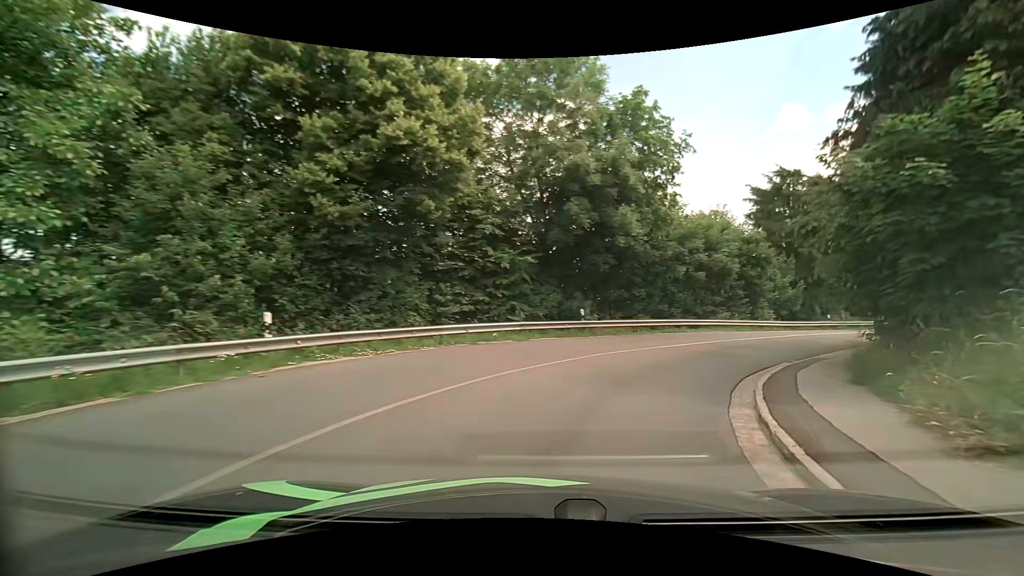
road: tertiary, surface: asphalt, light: Day
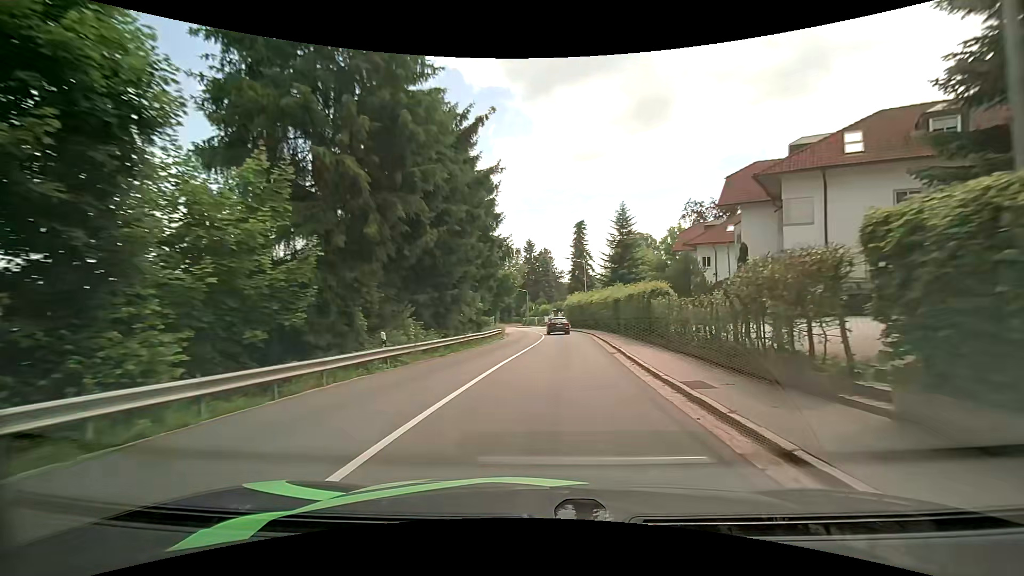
(+13.8, +26.9) m; +45°
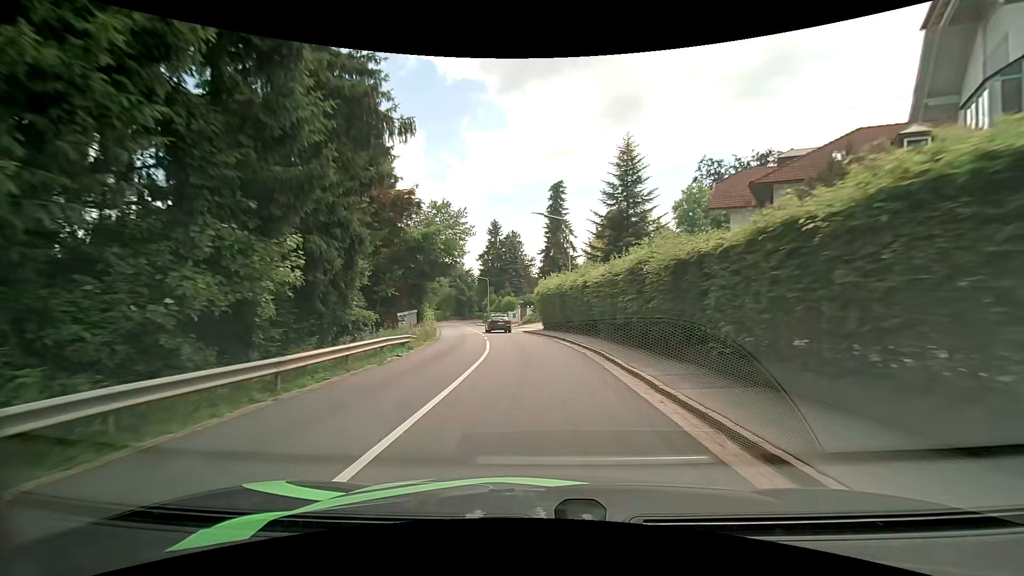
(+1.2, +21.9) m; +4°
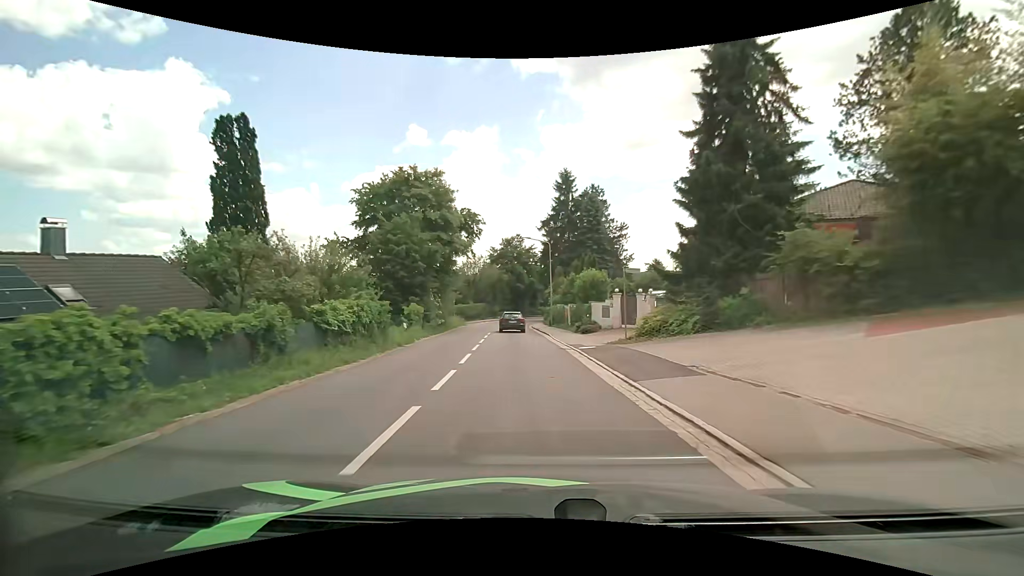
(-2.4, +37.1) m; -8°
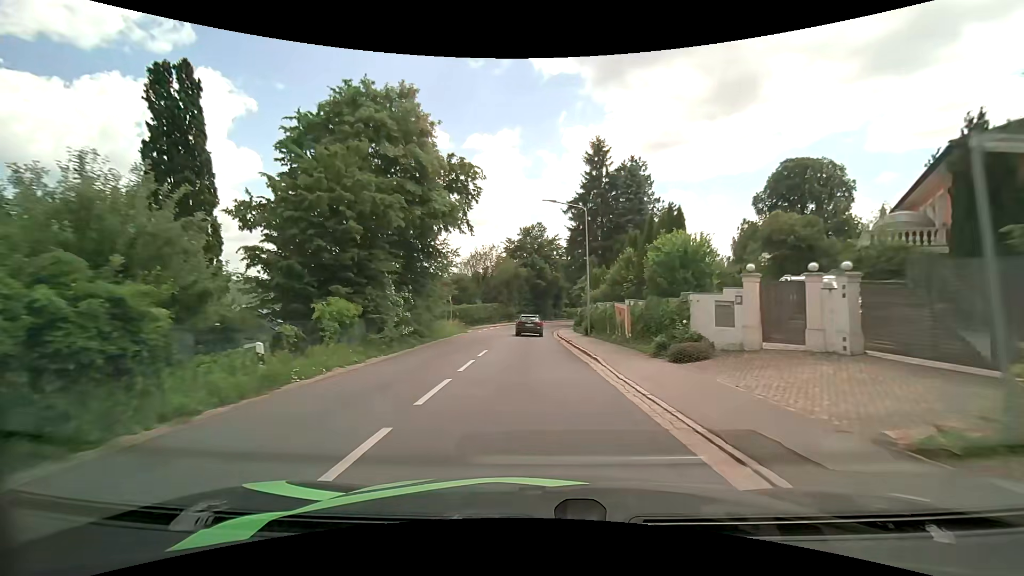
(-0.5, +14.7) m; -3°
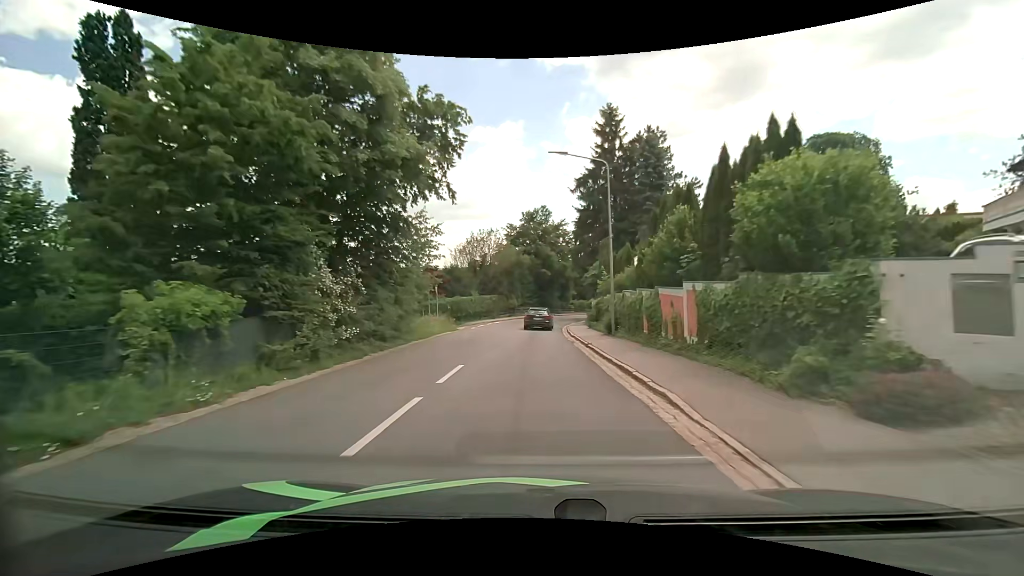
(0.0, +7.2) m; 0°
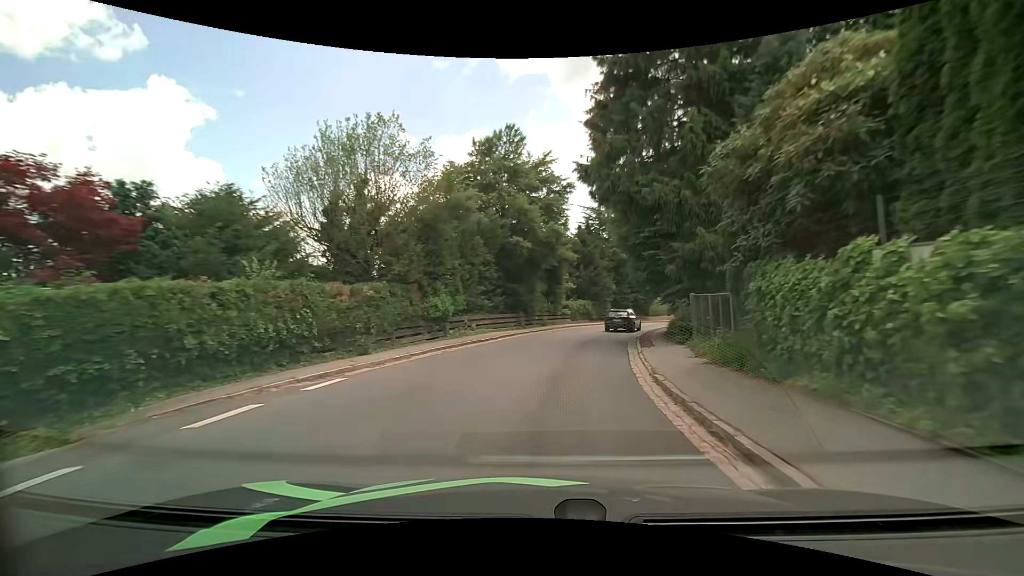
(0.0, +34.0) m; +3°
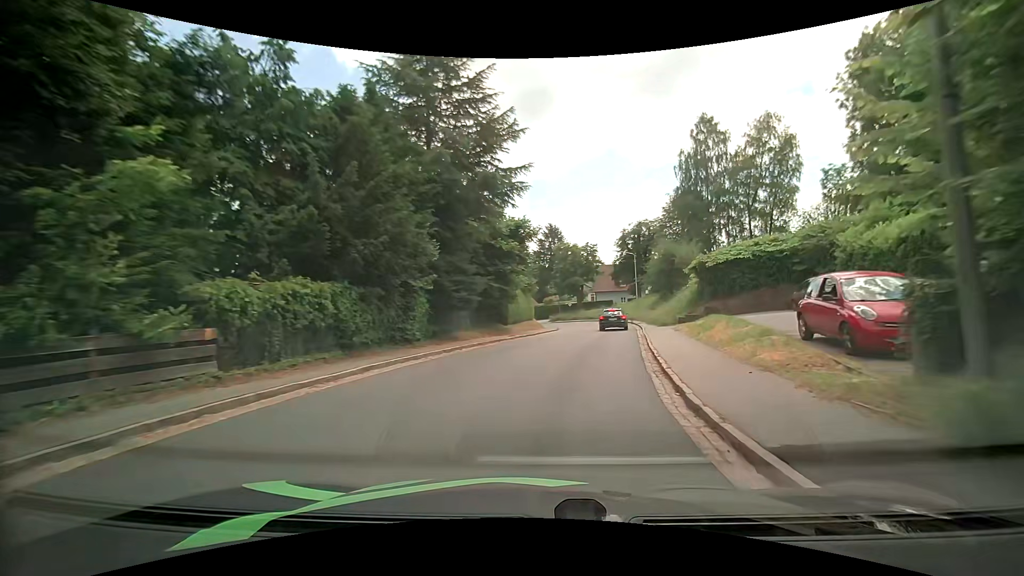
(+5.0, +33.6) m; +17°
(+1, +10) (+2, +20) (+5, +30) (+7, +39) (+8, +49) (+8, +59) (+6, +69) (+3, +78) (-3, +87) (-10, +94) m
